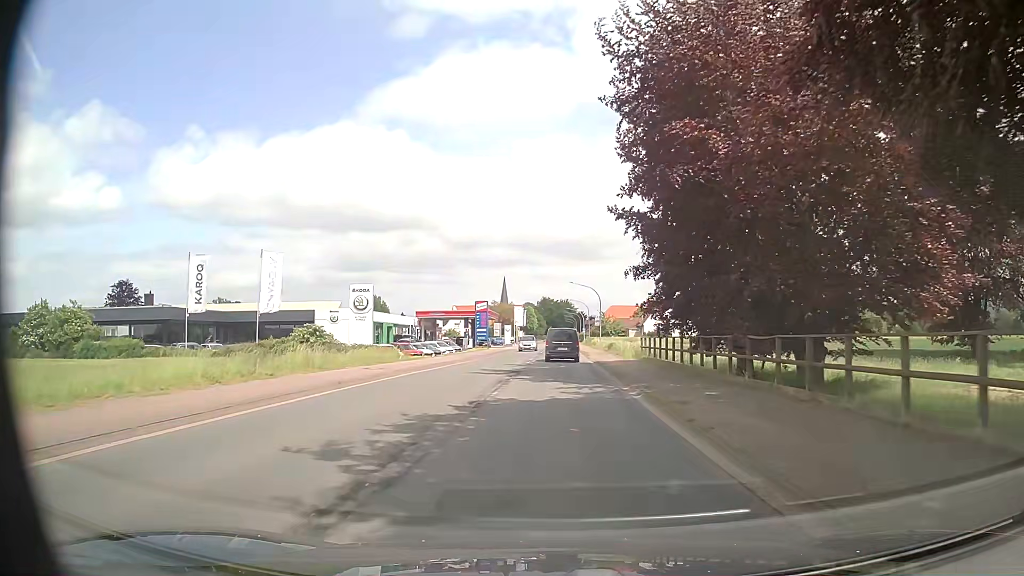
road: primary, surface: asphalt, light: Day
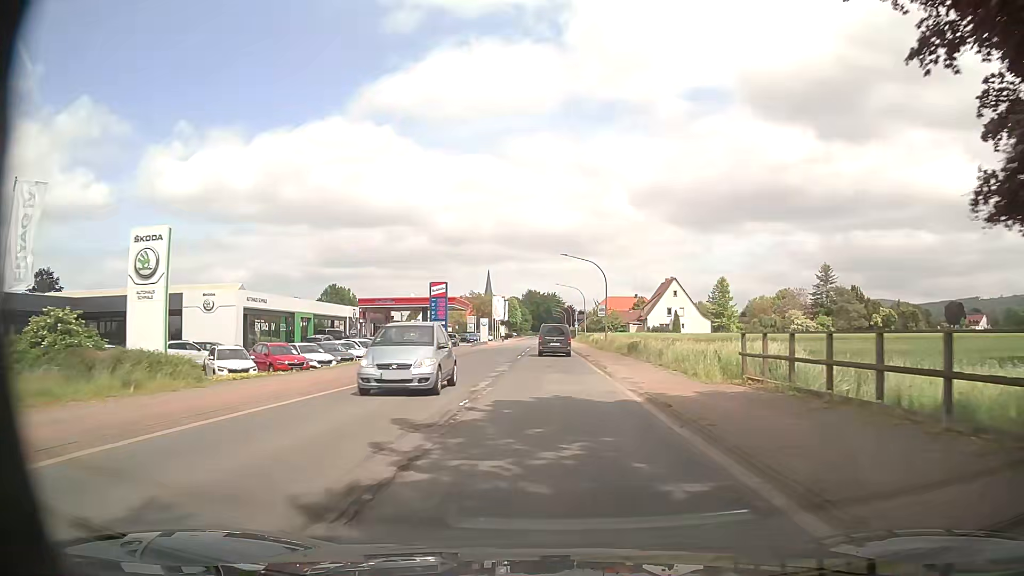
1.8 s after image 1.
(+0.4, +23.8) m; +1°
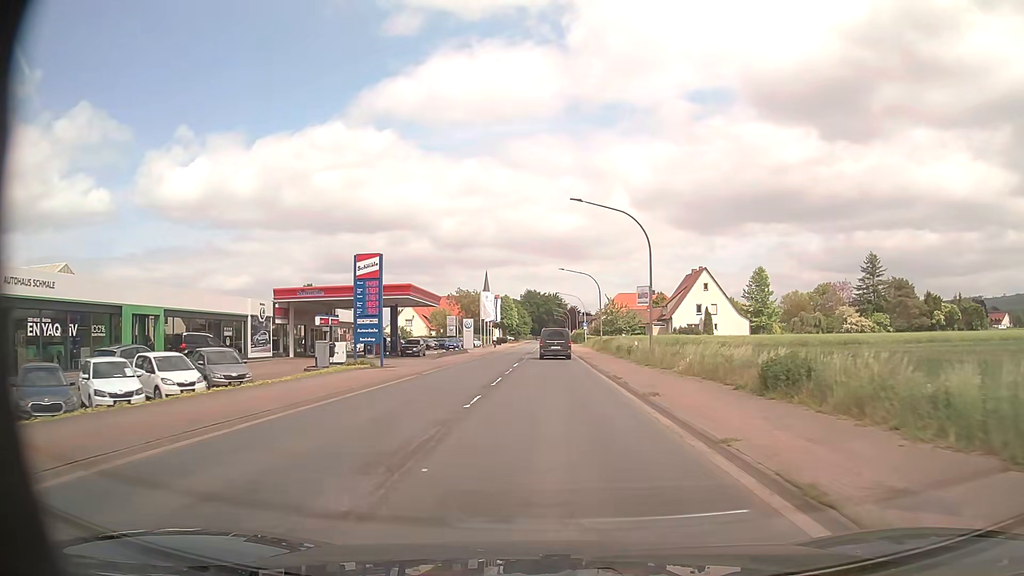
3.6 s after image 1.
(+0.1, +23.8) m; 0°
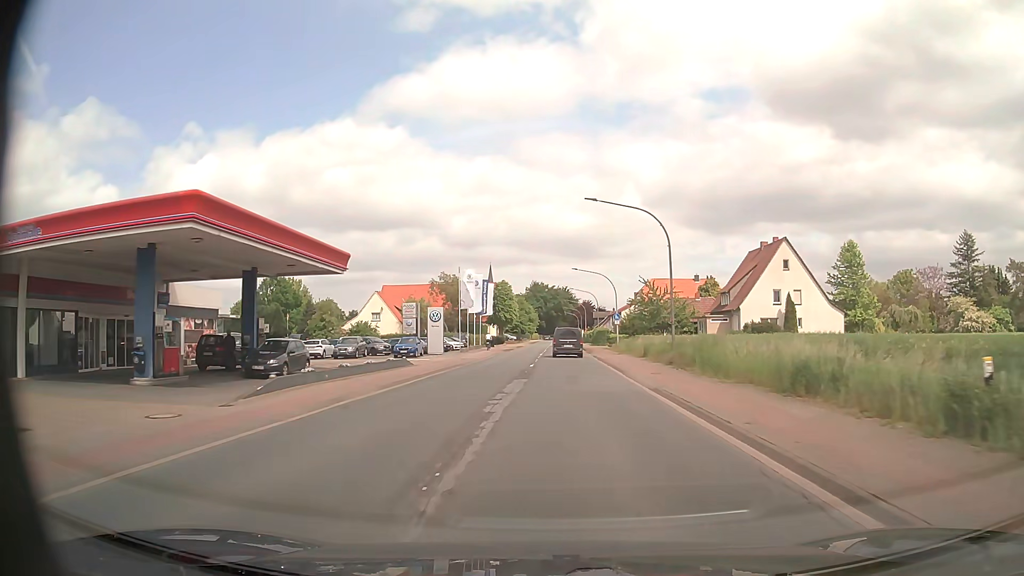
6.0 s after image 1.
(-0.4, +31.7) m; -1°
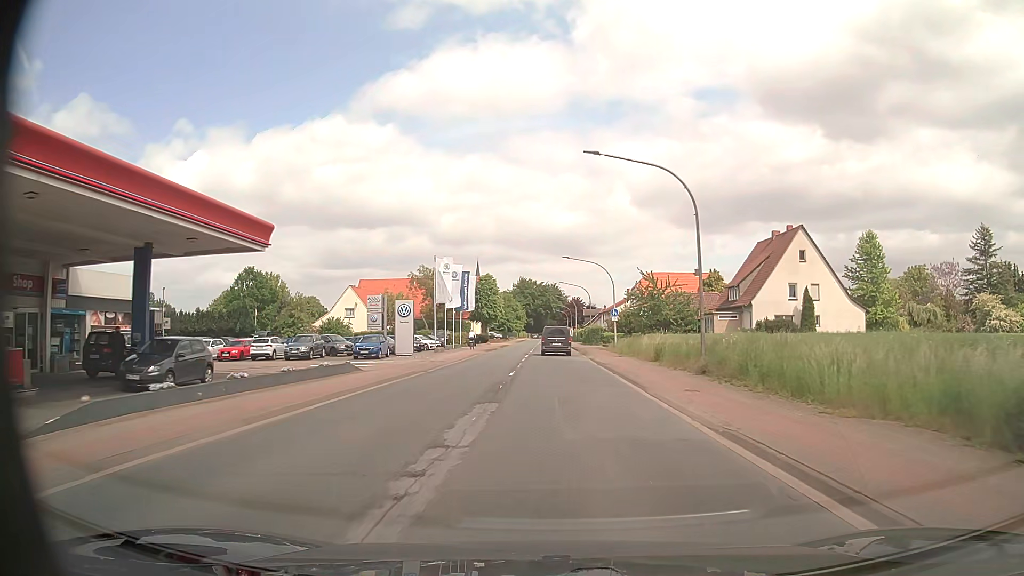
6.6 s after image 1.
(0.0, +7.9) m; +1°
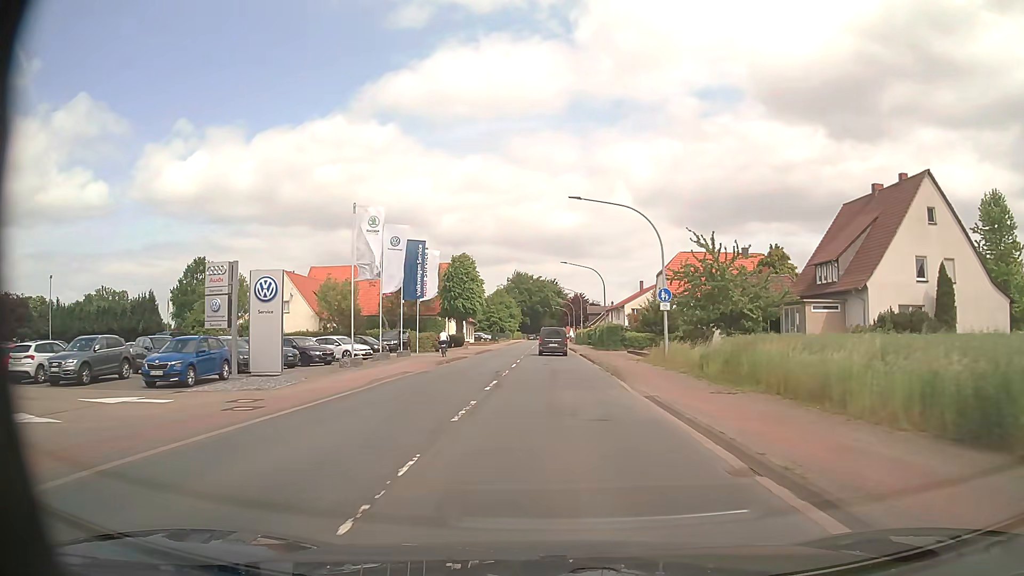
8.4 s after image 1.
(+0.2, +23.7) m; 0°
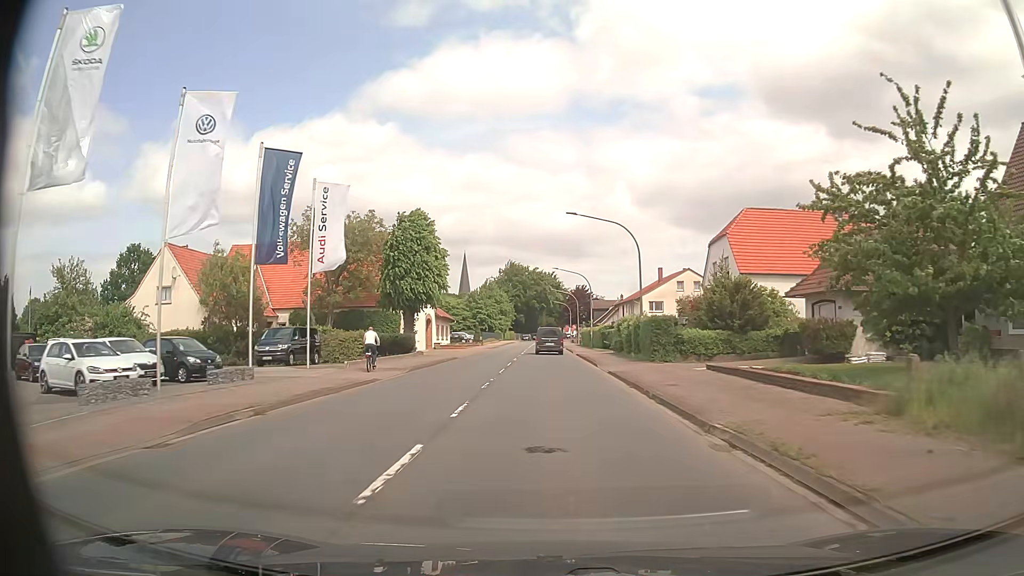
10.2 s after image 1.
(0.0, +23.7) m; 0°
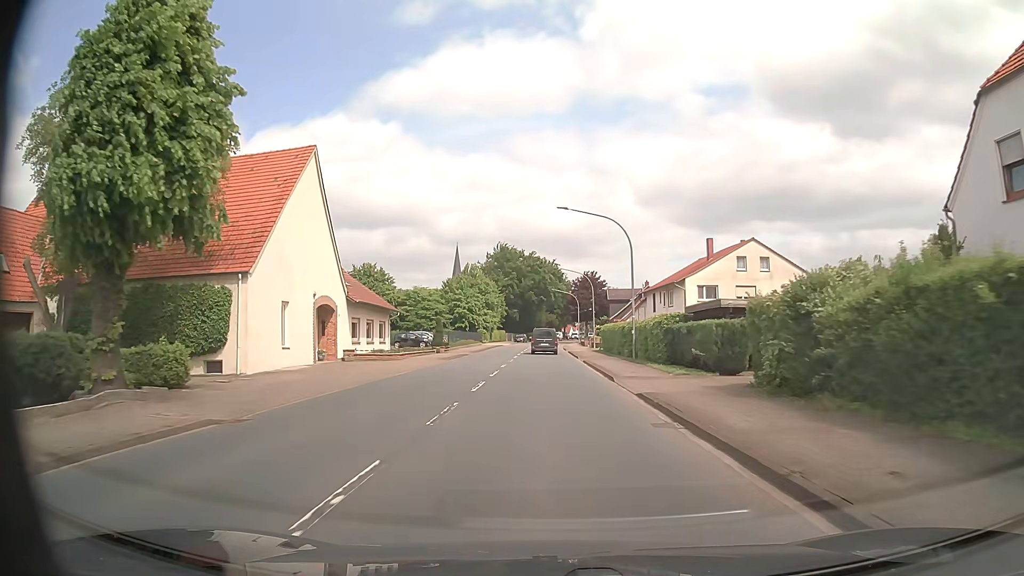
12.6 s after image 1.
(+0.1, +31.6) m; 0°
(0, +10) (0, +20) (0, +30) (0, +40) (0, +50) (0, +60) (0, +70) (0, +80) (0, +90) (+1, +100) m
